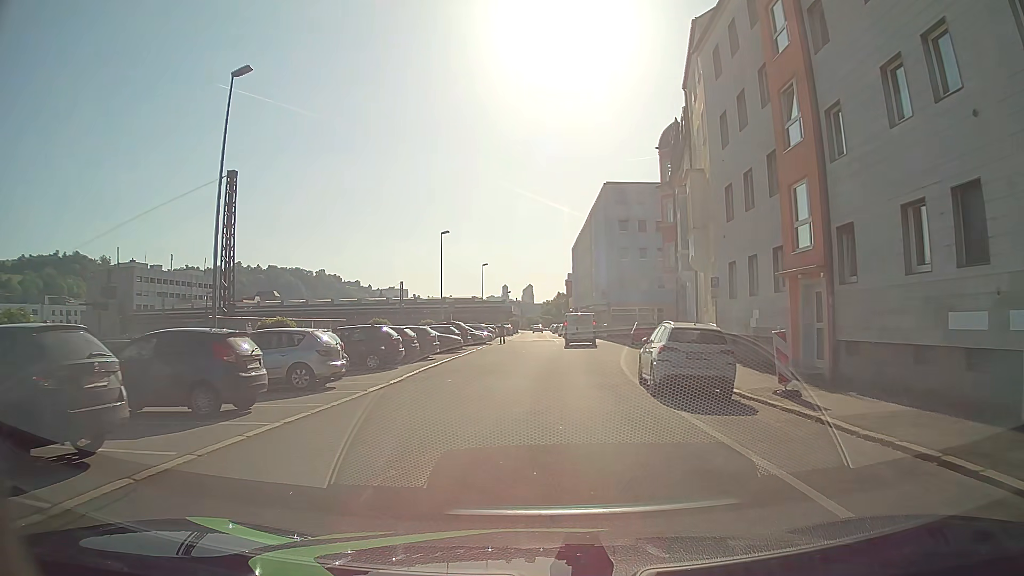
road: residential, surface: asphalt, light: Day
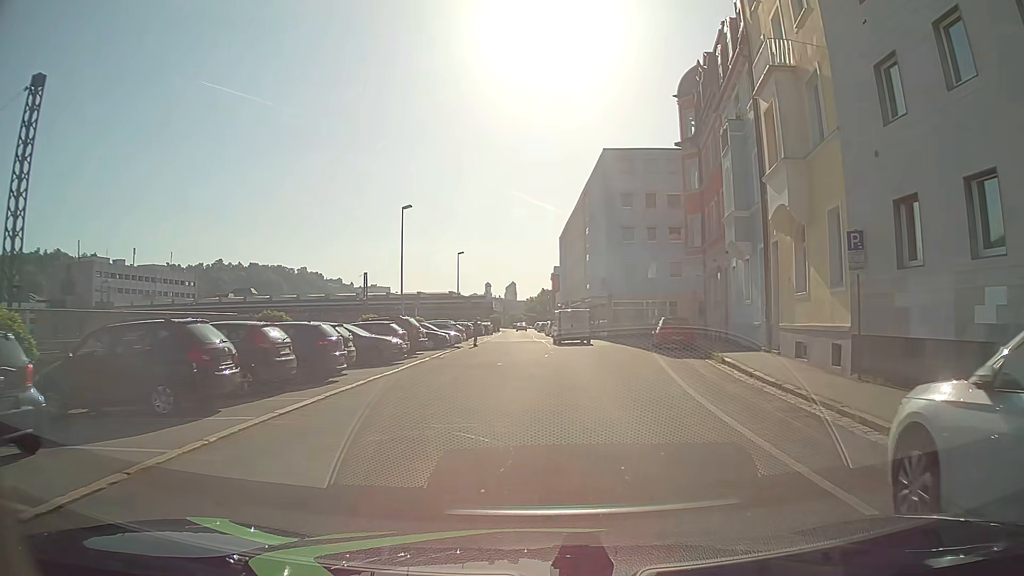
(-0.1, +12.8) m; 0°
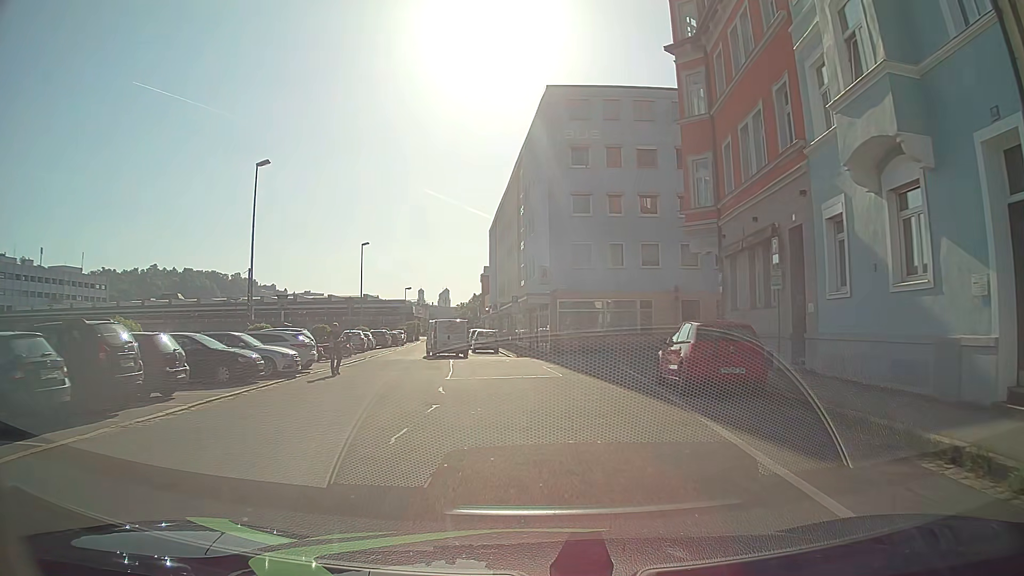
(+1.2, +16.7) m; +6°
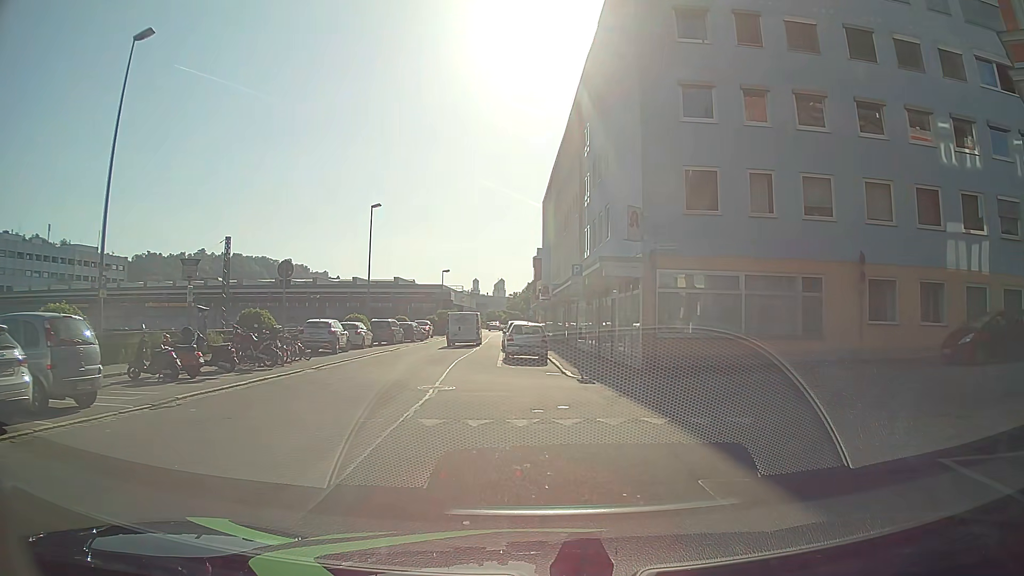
(-0.3, +16.9) m; -6°
